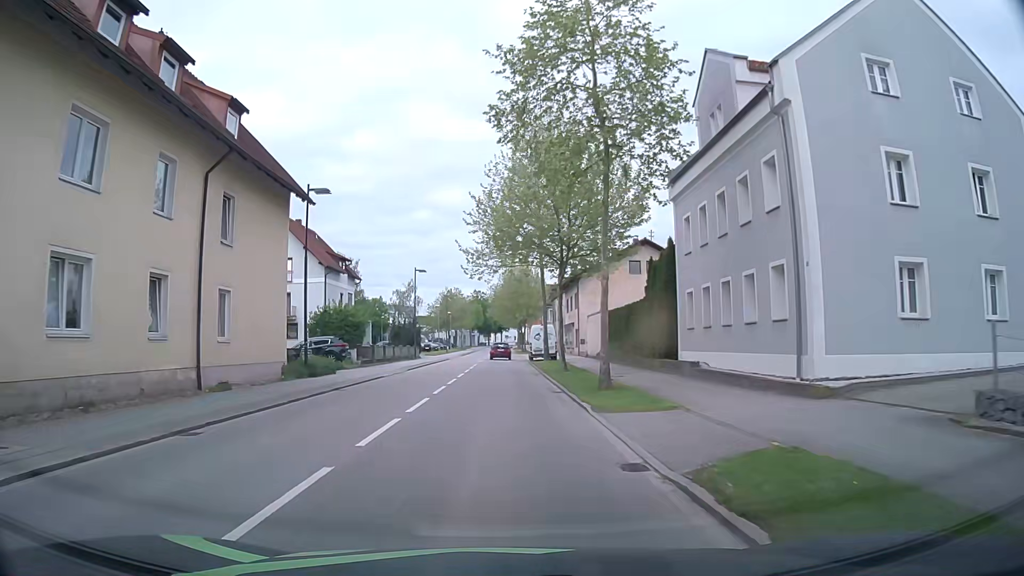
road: primary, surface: asphalt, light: Day
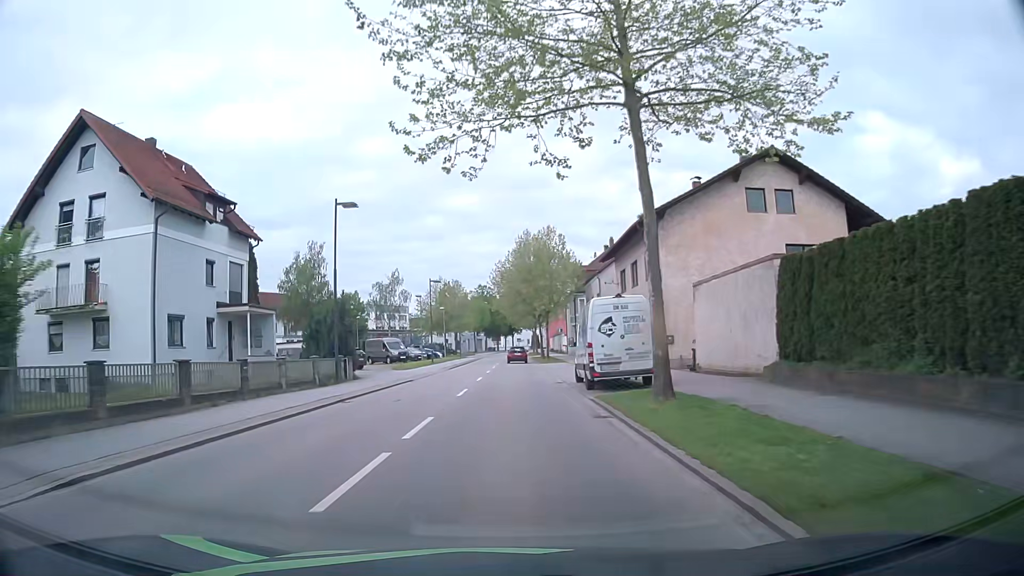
(-0.1, +30.2) m; 0°
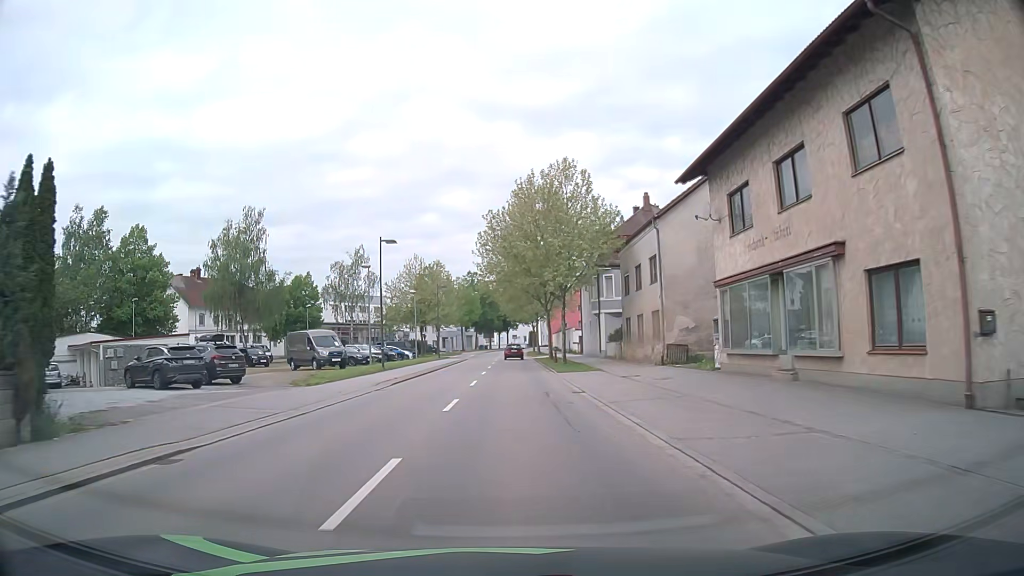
(-0.3, +23.1) m; +1°
(0, +10) (0, +20) (0, +30) (0, +40) (-1, +50) (-1, +60) (-1, +70) (-1, +80) (-1, +90) (-1, +100) m
